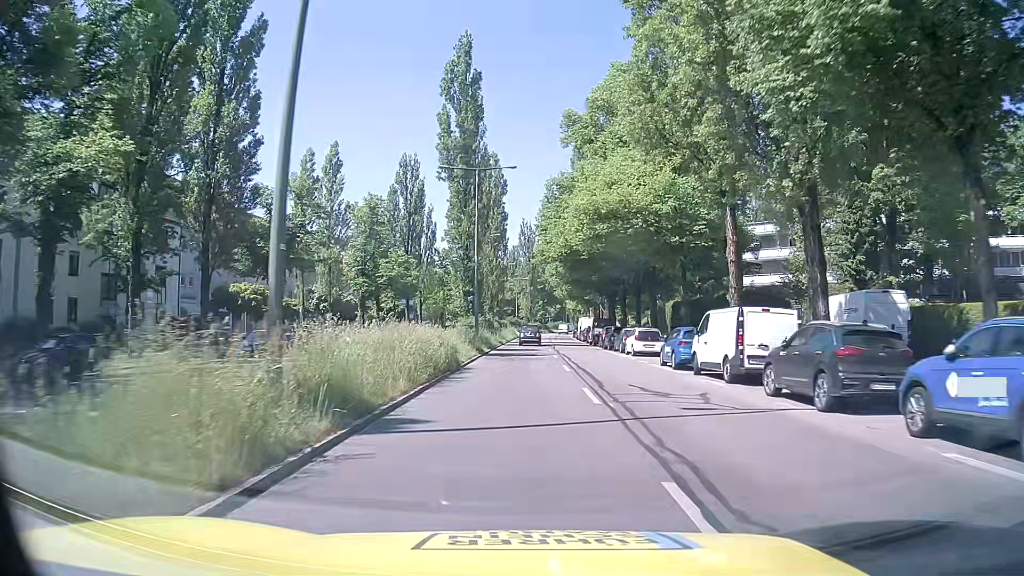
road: secondary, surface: asphalt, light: Day
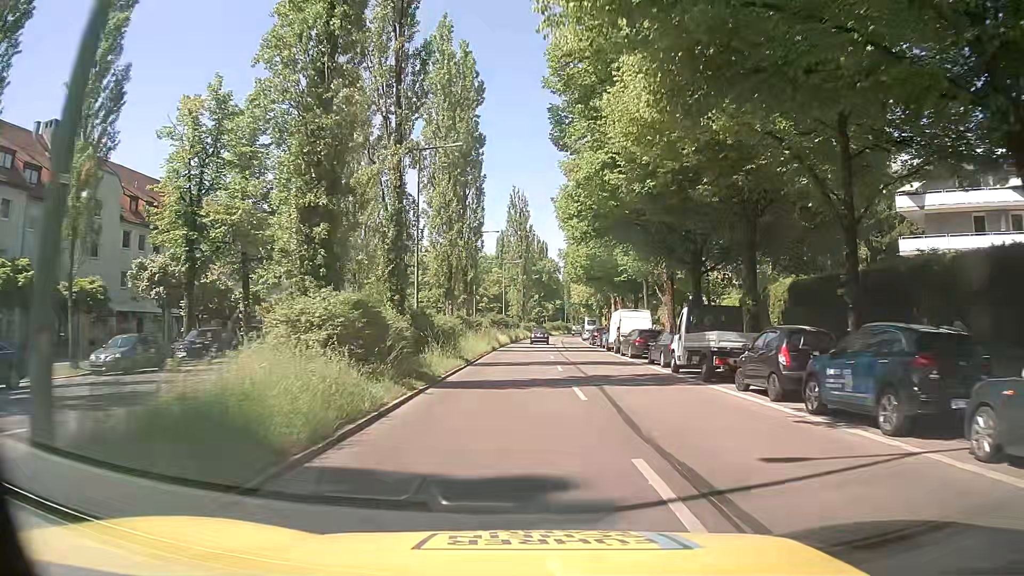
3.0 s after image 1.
(0.0, +34.9) m; -1°
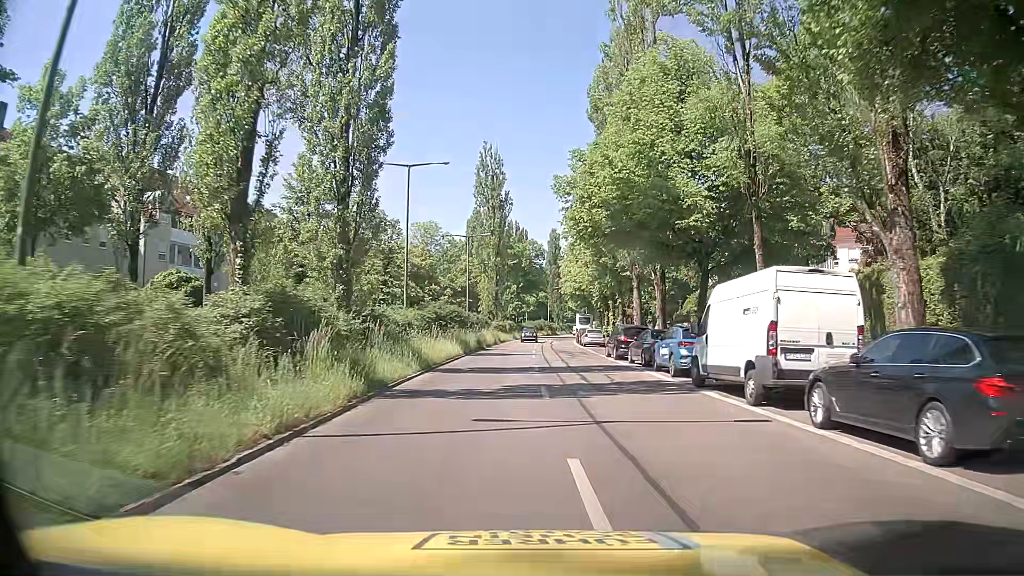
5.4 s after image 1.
(+0.9, +27.1) m; +3°
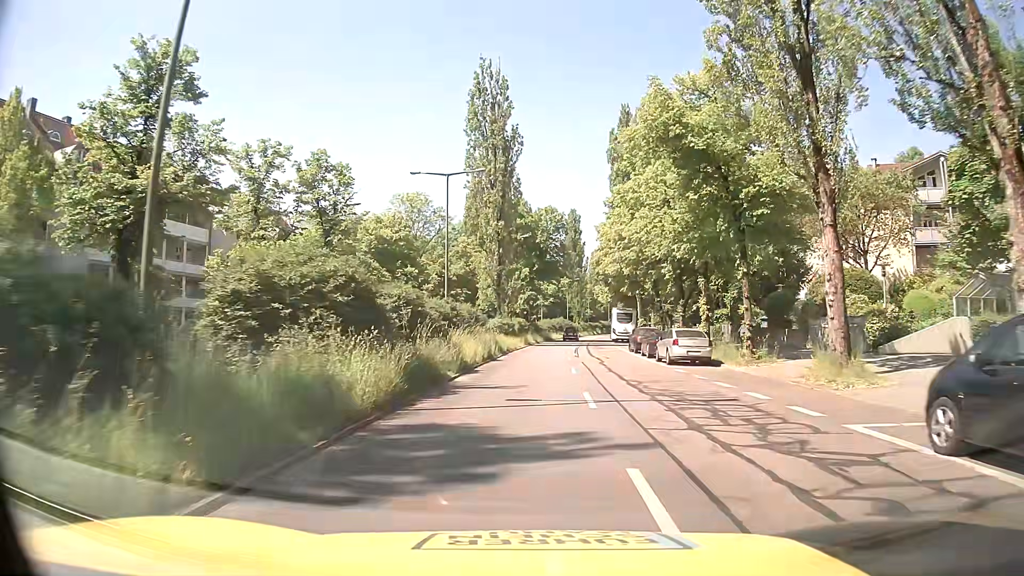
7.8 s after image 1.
(-0.5, +27.7) m; -1°
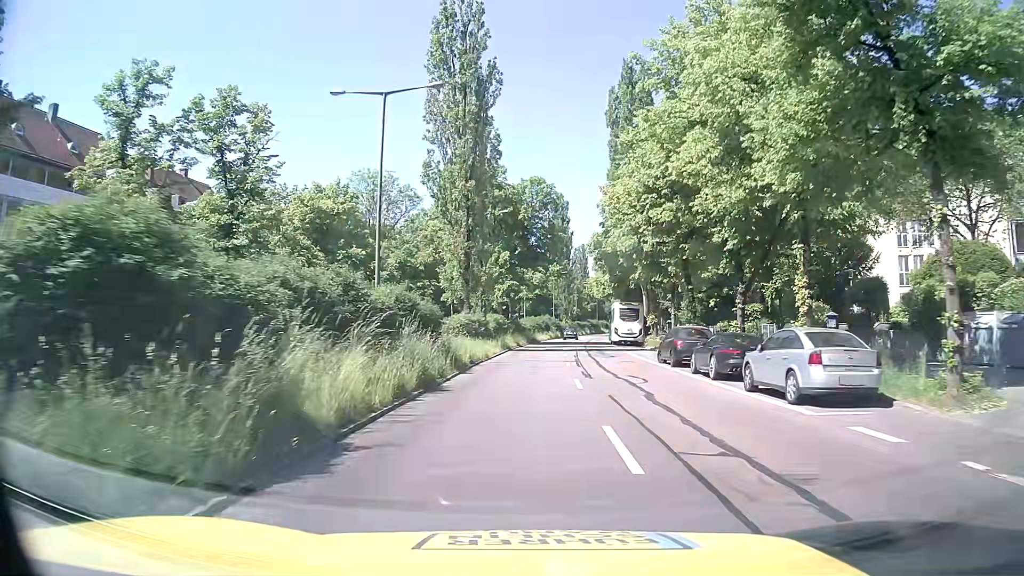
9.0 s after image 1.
(+0.2, +14.3) m; +1°
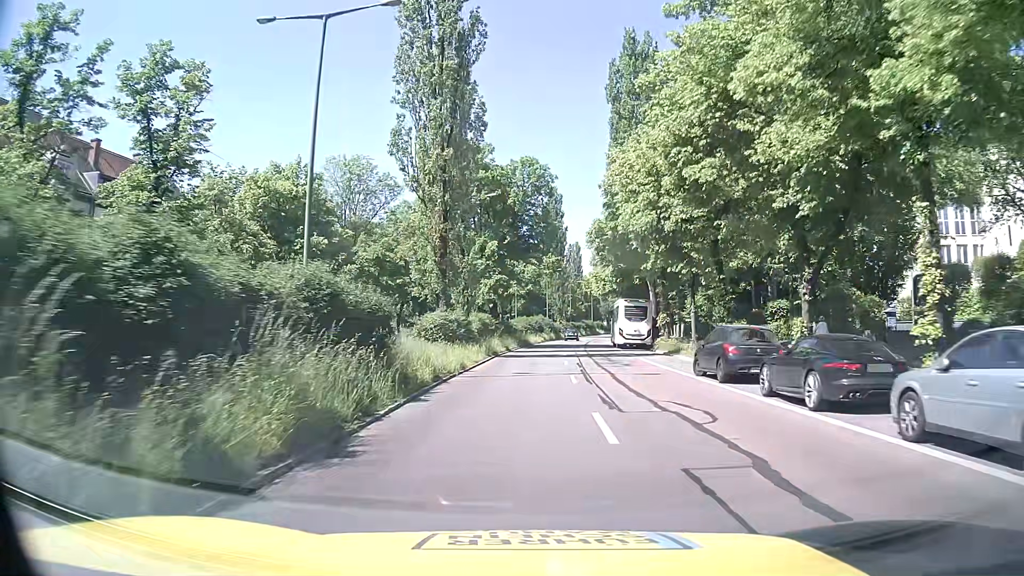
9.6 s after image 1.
(+0.1, +7.4) m; +1°
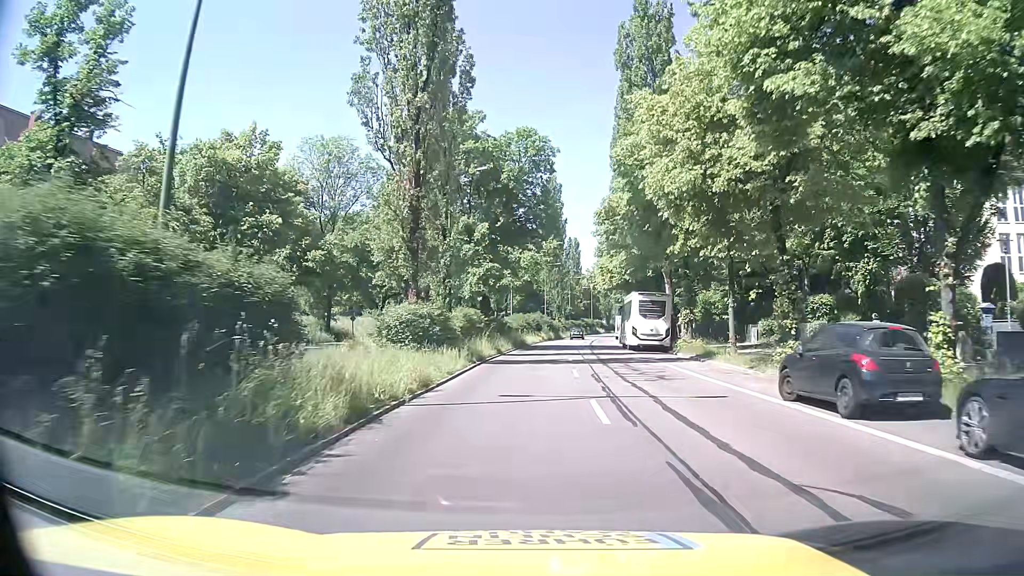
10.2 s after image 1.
(0.0, +7.5) m; 0°
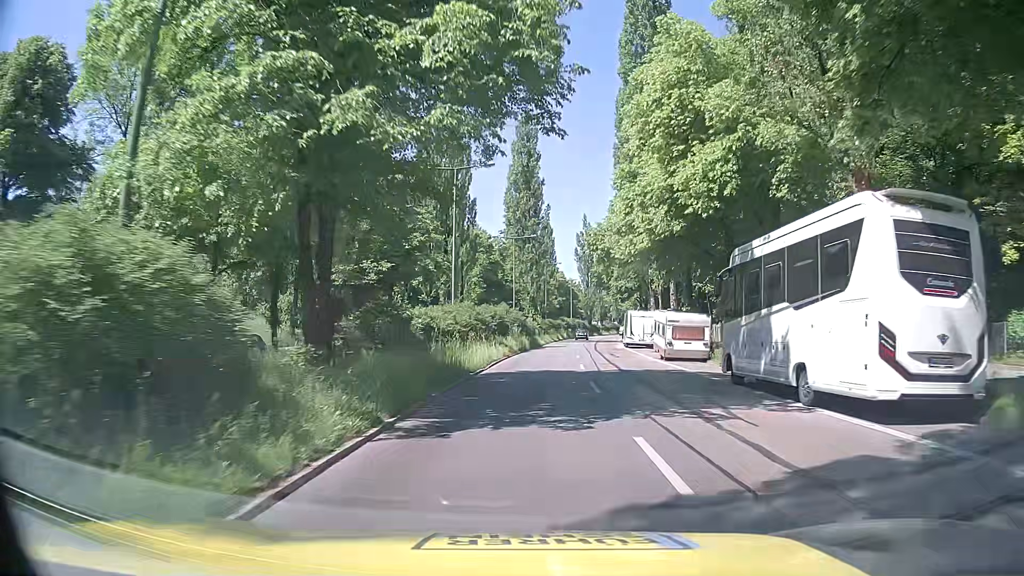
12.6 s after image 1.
(+0.6, +31.4) m; +2°
